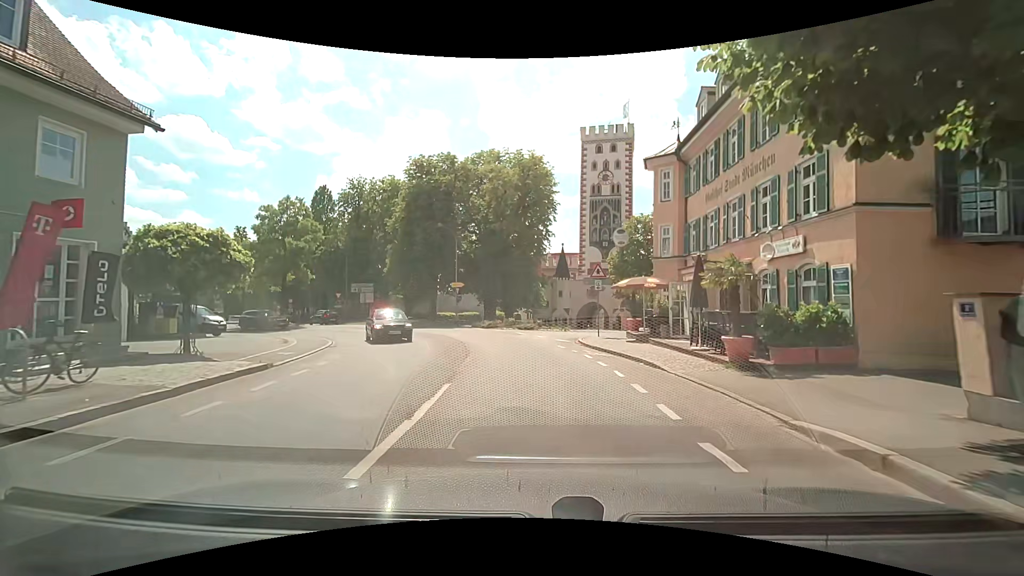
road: secondary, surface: asphalt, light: Day
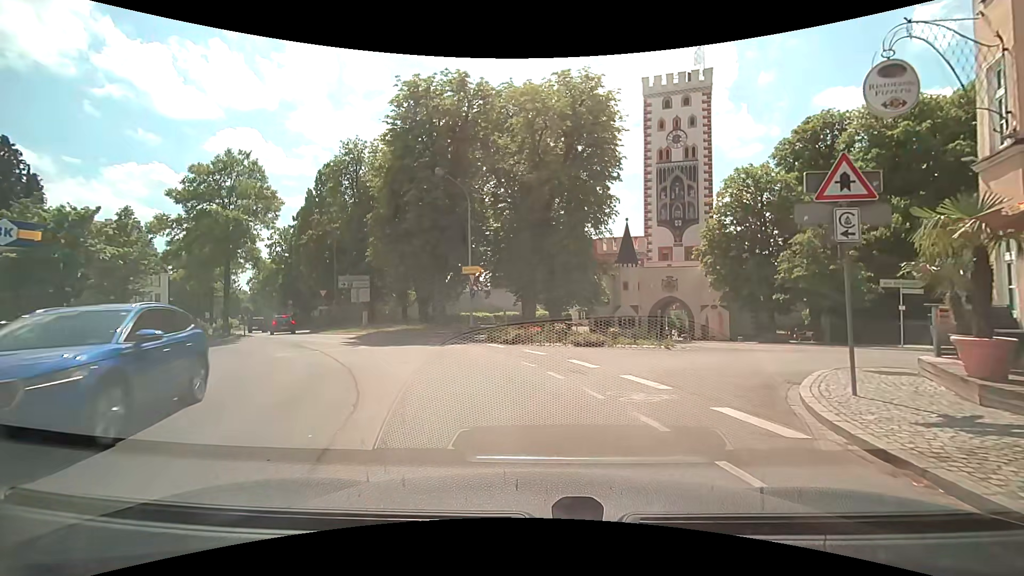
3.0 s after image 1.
(-0.2, +16.5) m; -4°
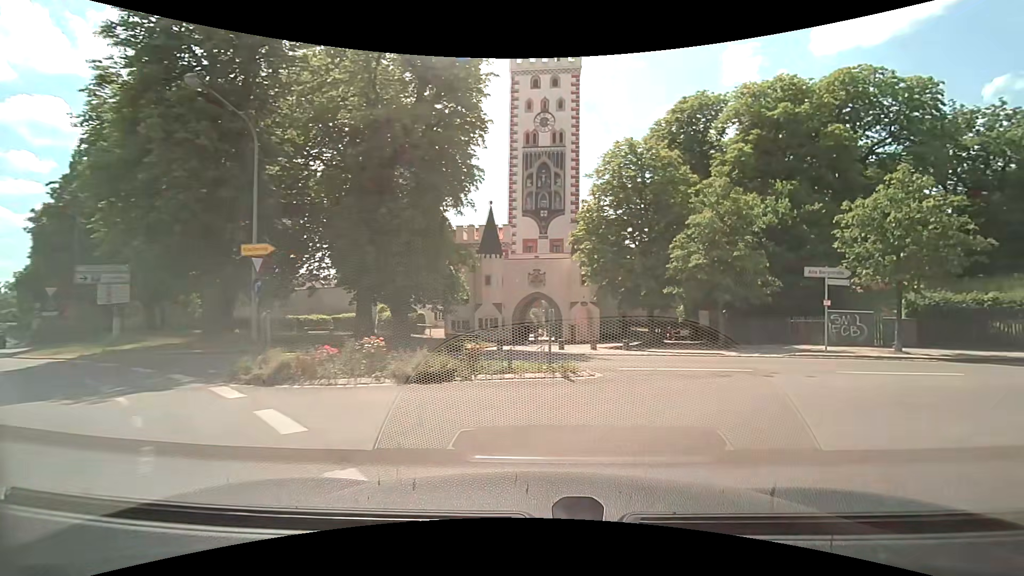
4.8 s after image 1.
(+0.8, +8.5) m; +14°
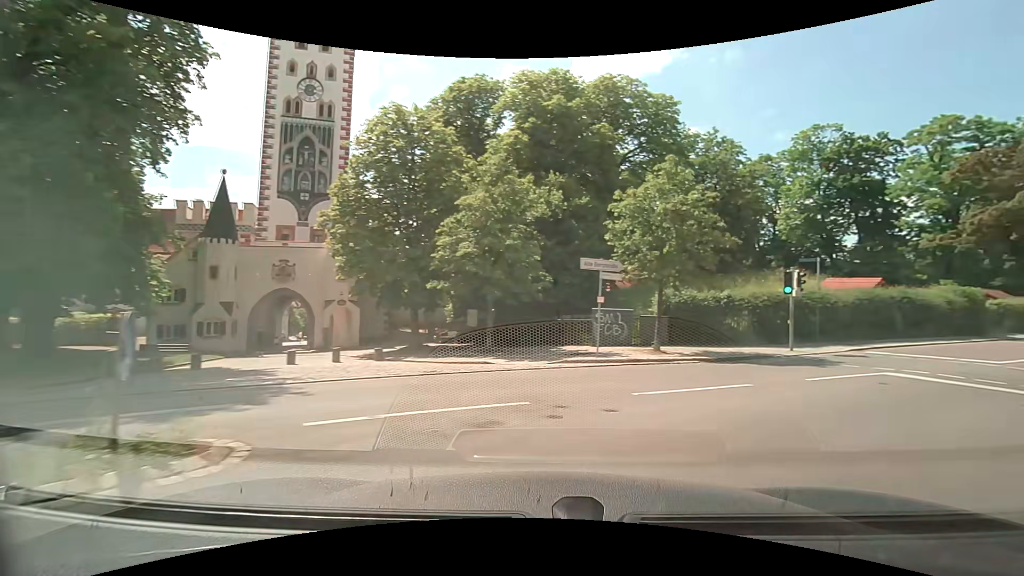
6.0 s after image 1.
(+1.1, +5.2) m; +24°
